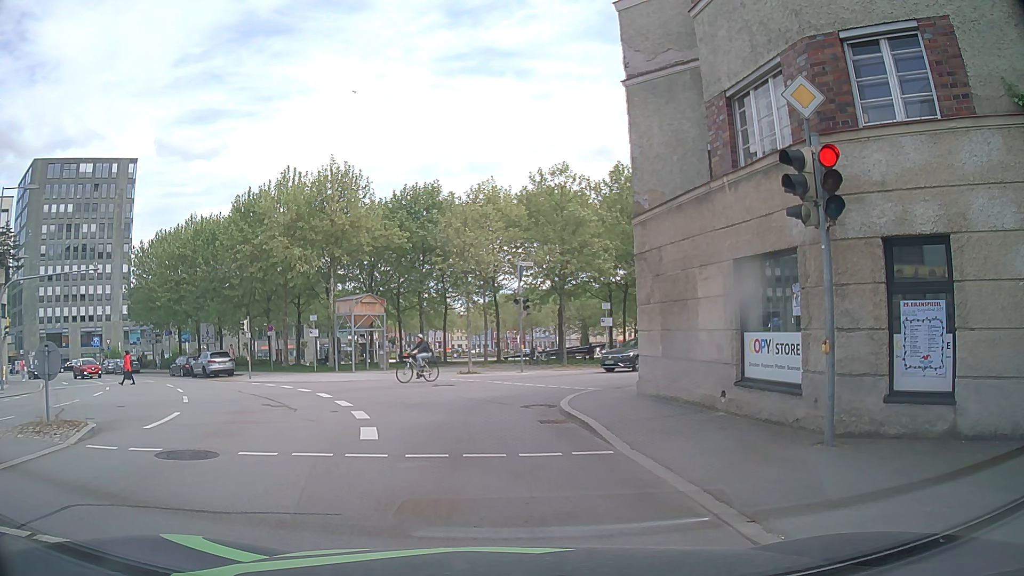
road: tertiary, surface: asphalt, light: Day
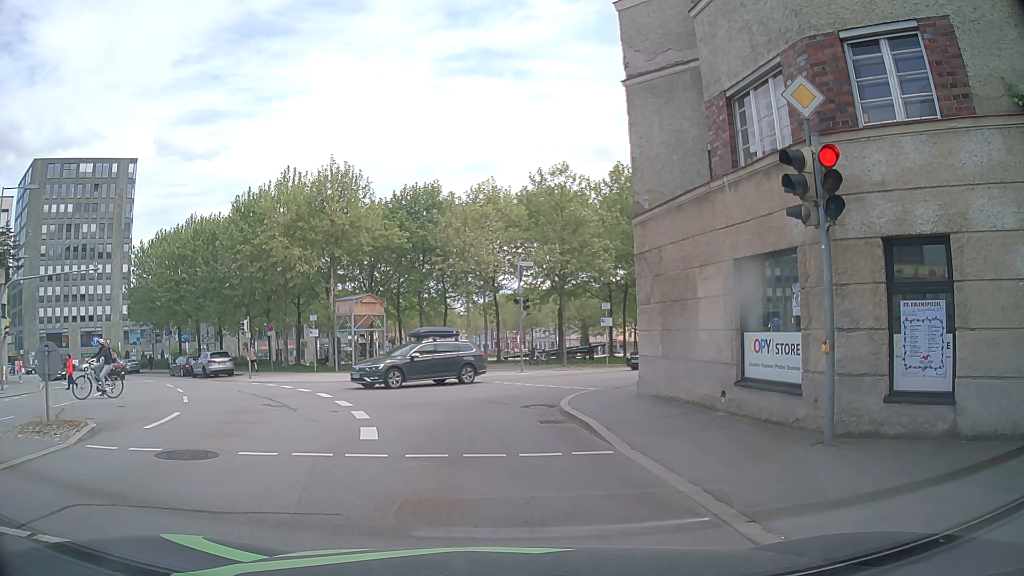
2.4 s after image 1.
(0.0, 0.0) m; 0°
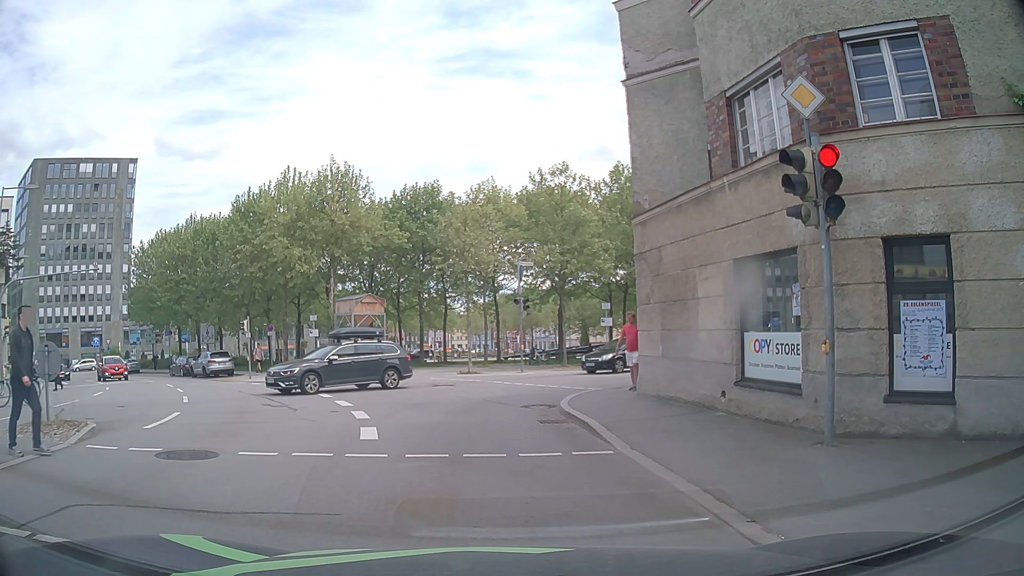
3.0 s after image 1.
(0.0, 0.0) m; 0°
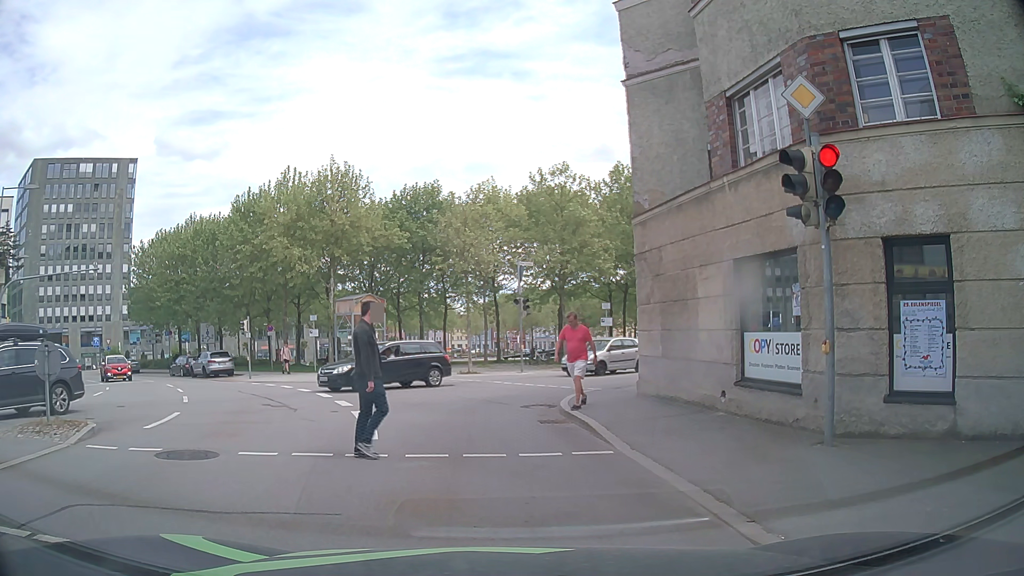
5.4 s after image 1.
(0.0, 0.0) m; 0°
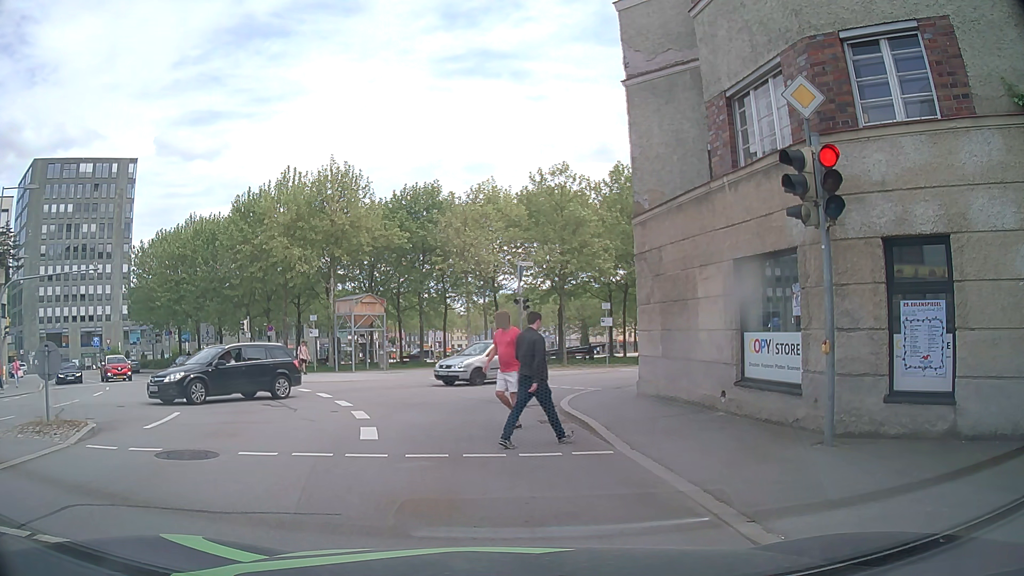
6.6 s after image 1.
(0.0, 0.0) m; 0°
